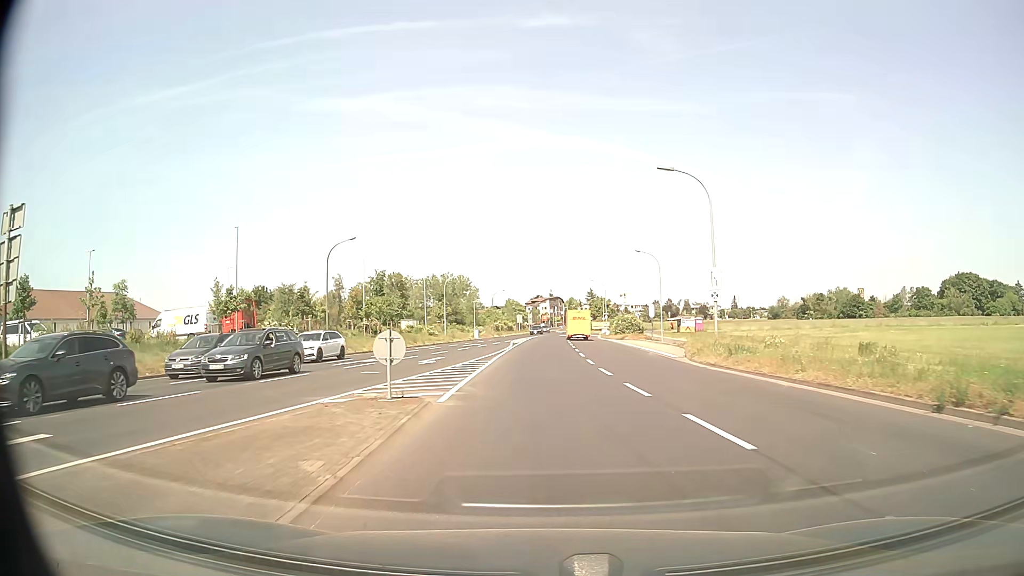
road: tertiary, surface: asphalt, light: Day
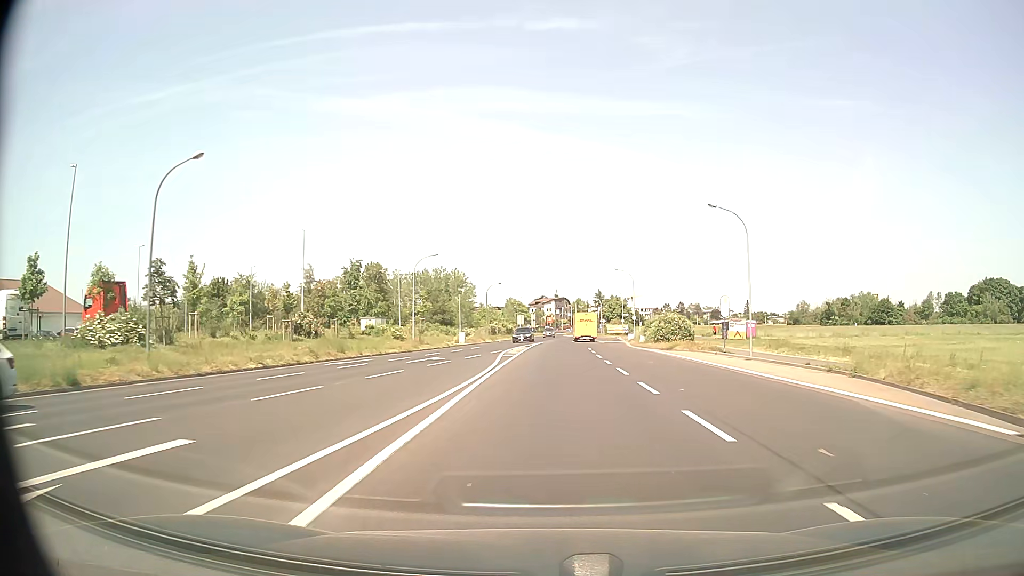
(-0.5, +23.6) m; 0°
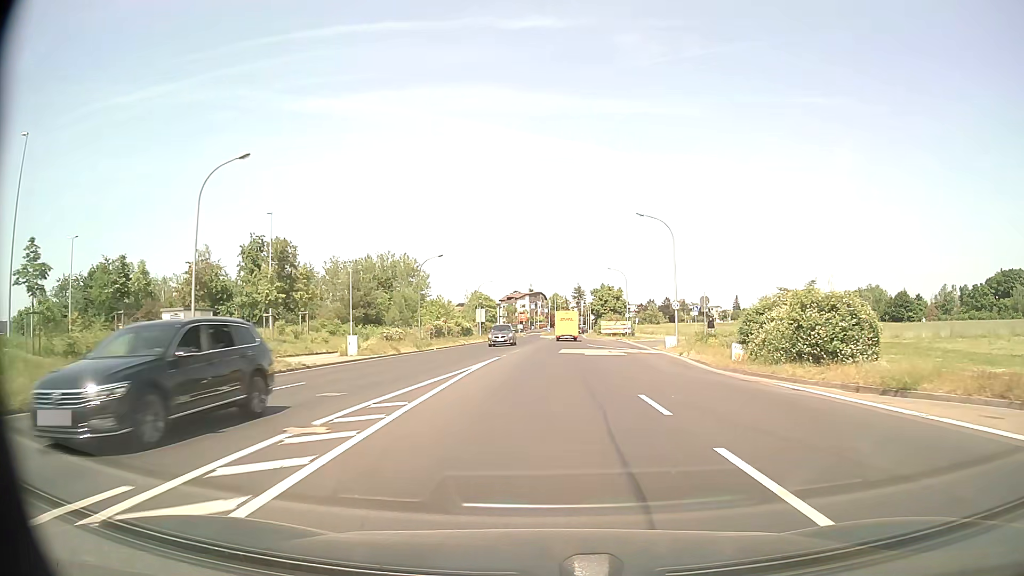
(+0.7, +33.9) m; +2°
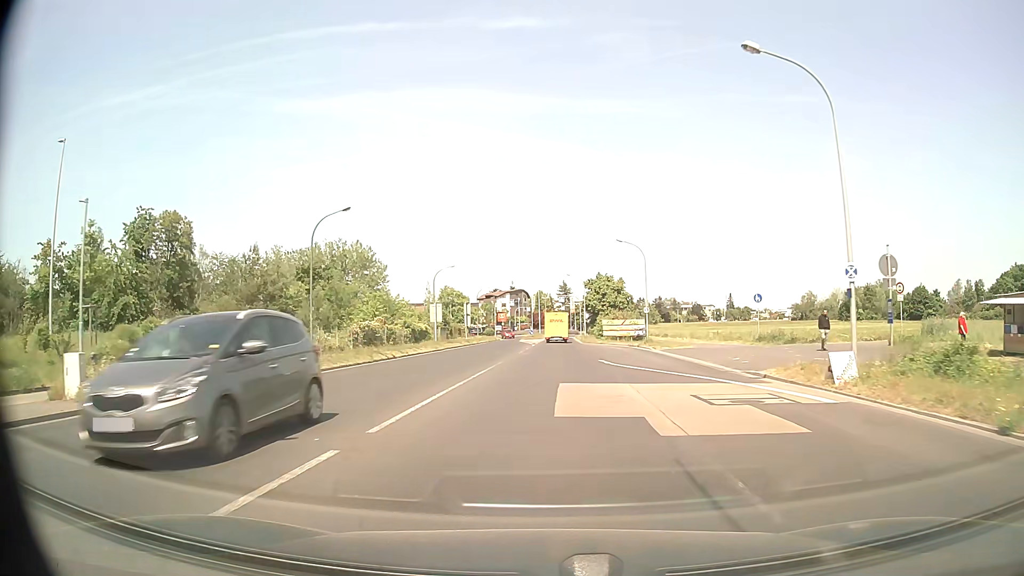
(+0.2, +23.8) m; +1°
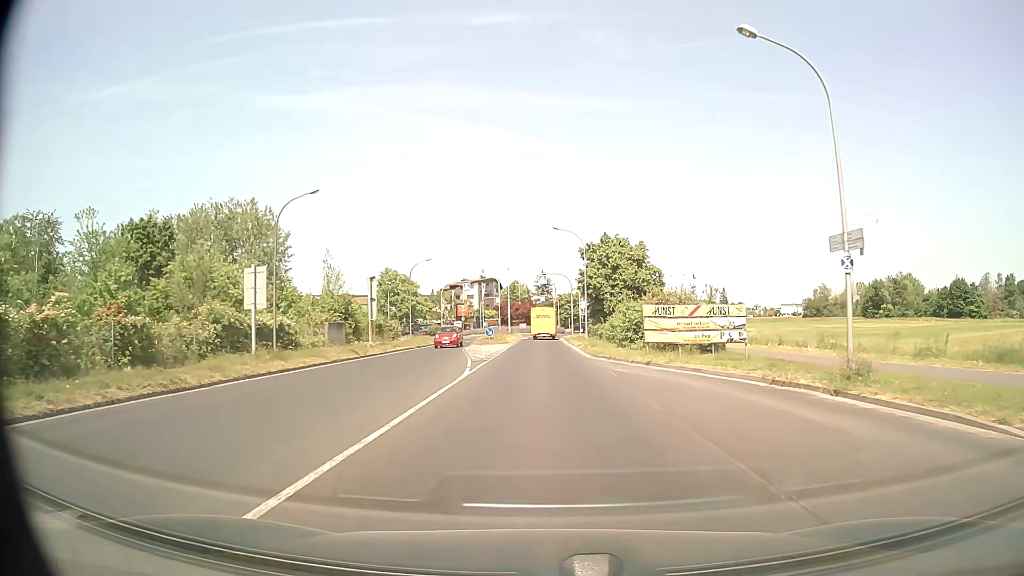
(+0.5, +35.8) m; +2°
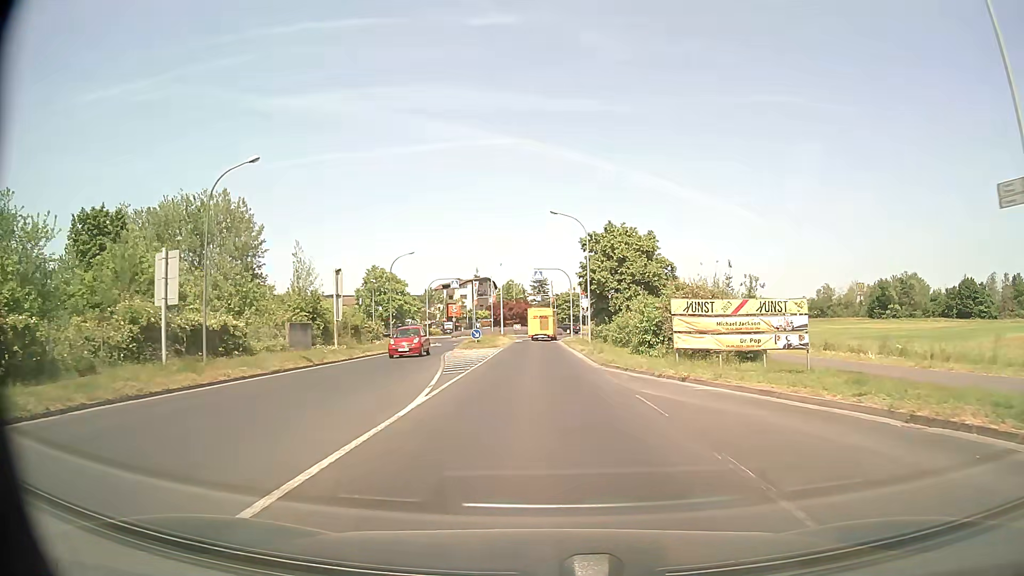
(0.0, +6.6) m; 0°
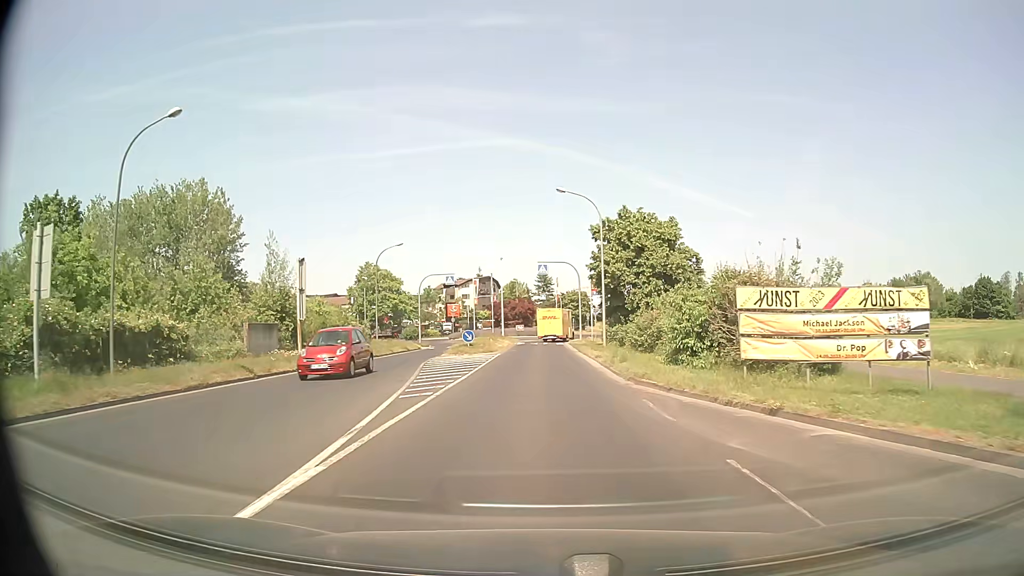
(0.0, +6.4) m; 0°
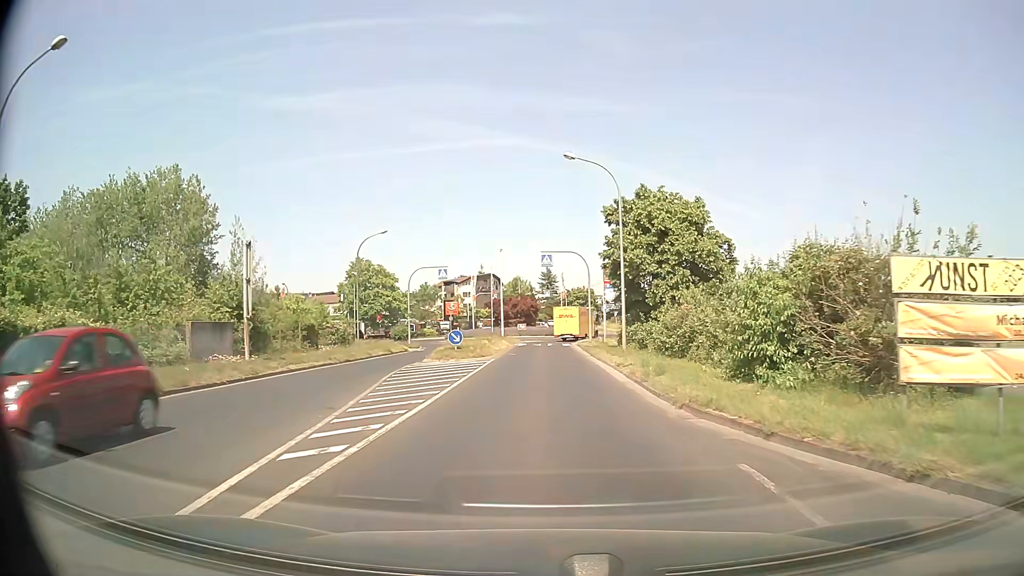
(0.0, +6.2) m; 0°
(0, +10) (0, +20) (0, +30) (0, +40) (0, +50) (+3, +60) (+7, +69) (+7, +78) (+3, +88) (+1, +97) m
